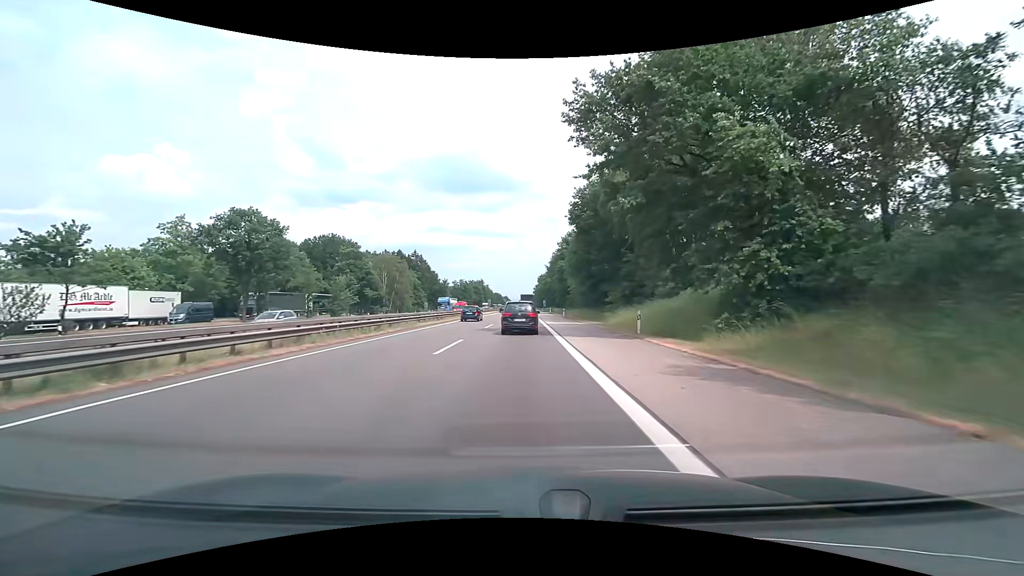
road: motorway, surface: asphalt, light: Day
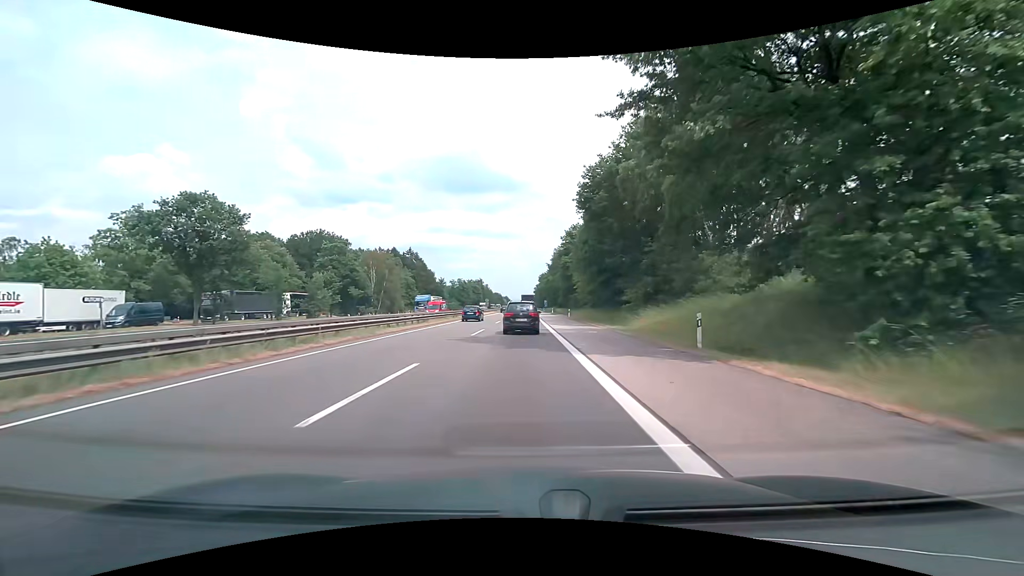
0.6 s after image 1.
(0.0, +8.5) m; 0°
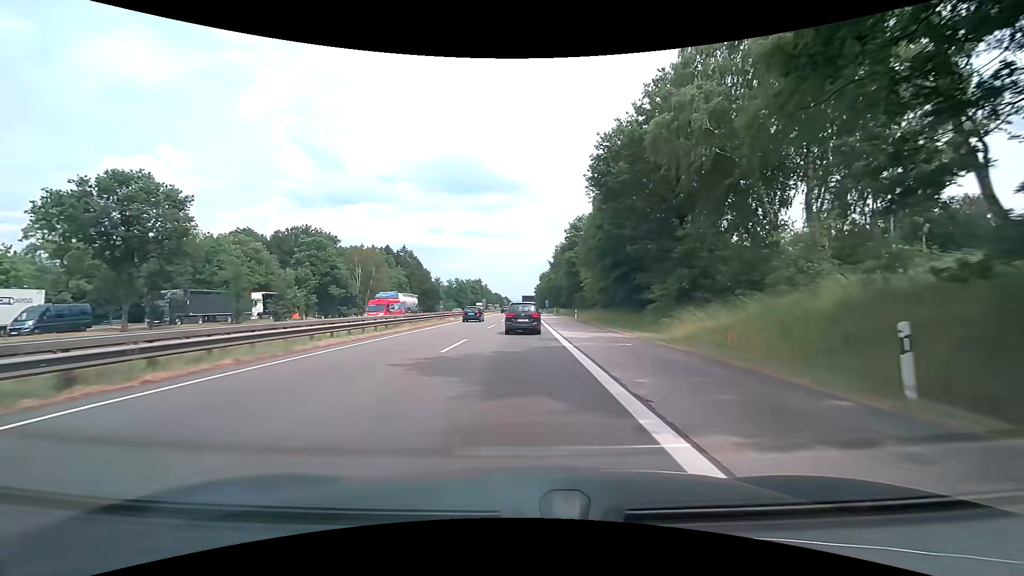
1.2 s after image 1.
(0.0, +8.7) m; 0°
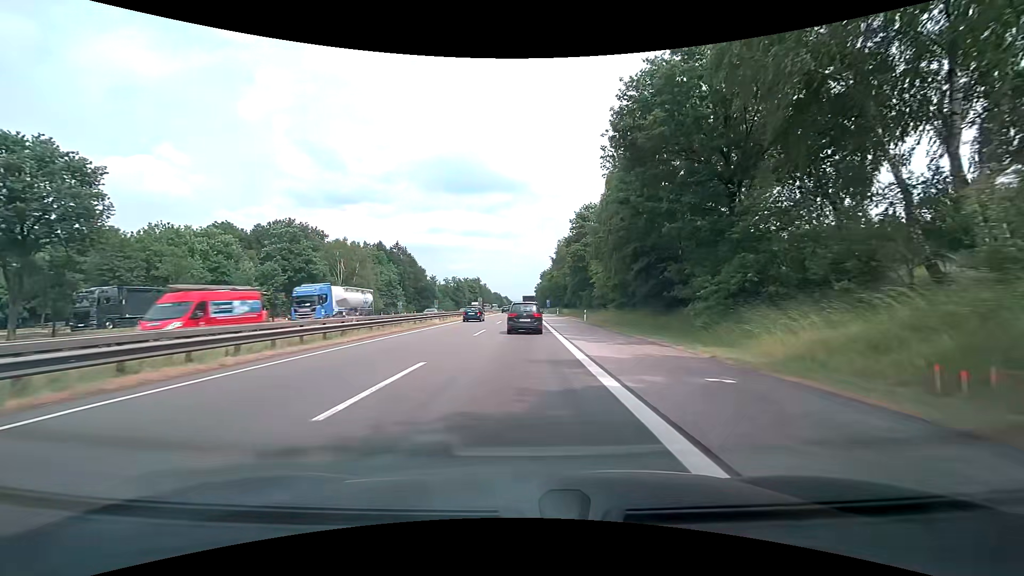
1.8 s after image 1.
(0.0, +8.9) m; 0°
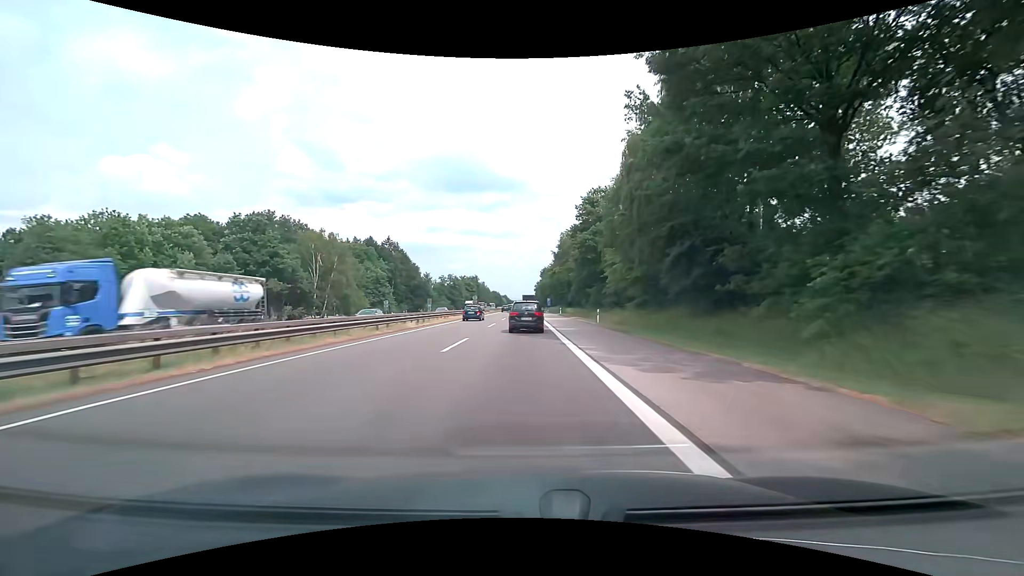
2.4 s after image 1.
(0.0, +9.1) m; 0°
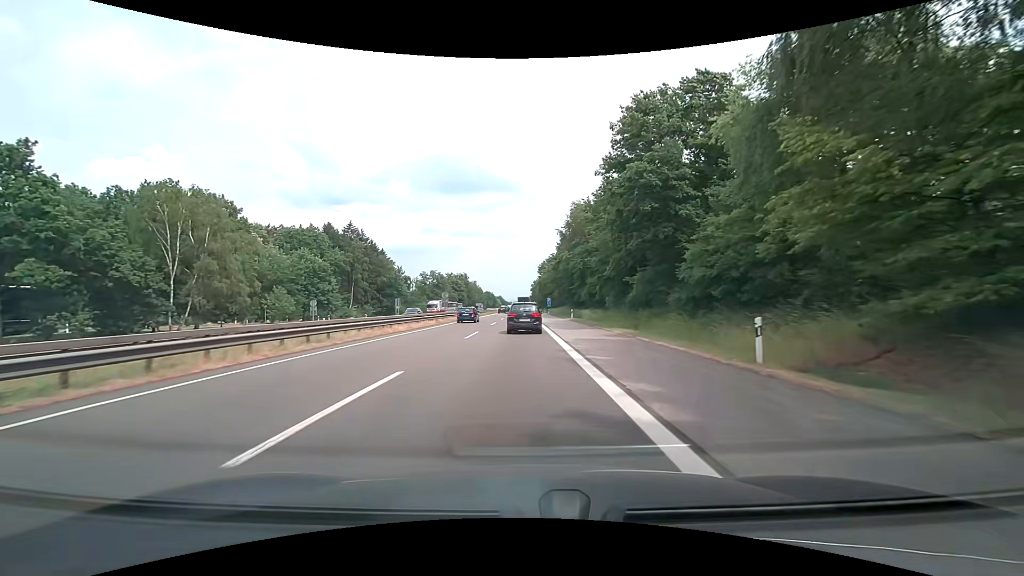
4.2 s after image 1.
(+0.1, +28.2) m; 0°
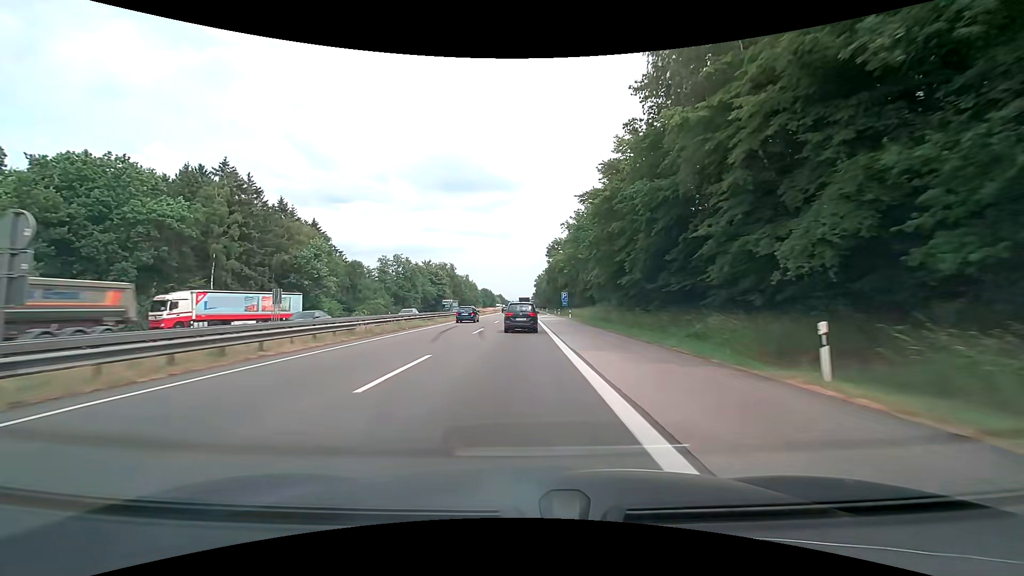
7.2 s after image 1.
(+0.1, +49.5) m; 0°
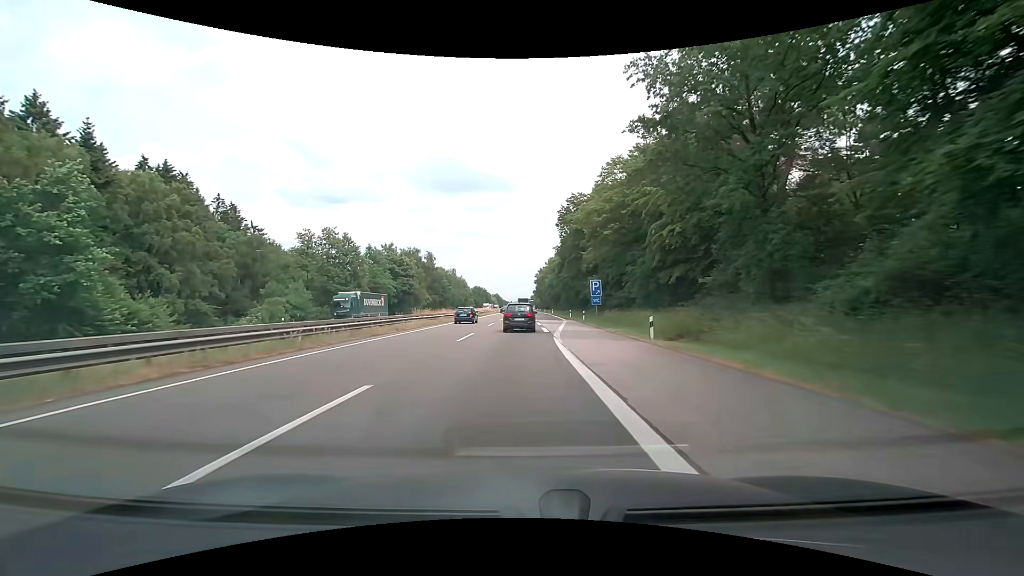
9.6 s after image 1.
(-0.3, +40.8) m; 0°
(0, +10) (0, +20) (0, +30) (0, +40) (0, +50) (0, +60) (0, +70) (0, +80) (0, +90) (0, +100) m
